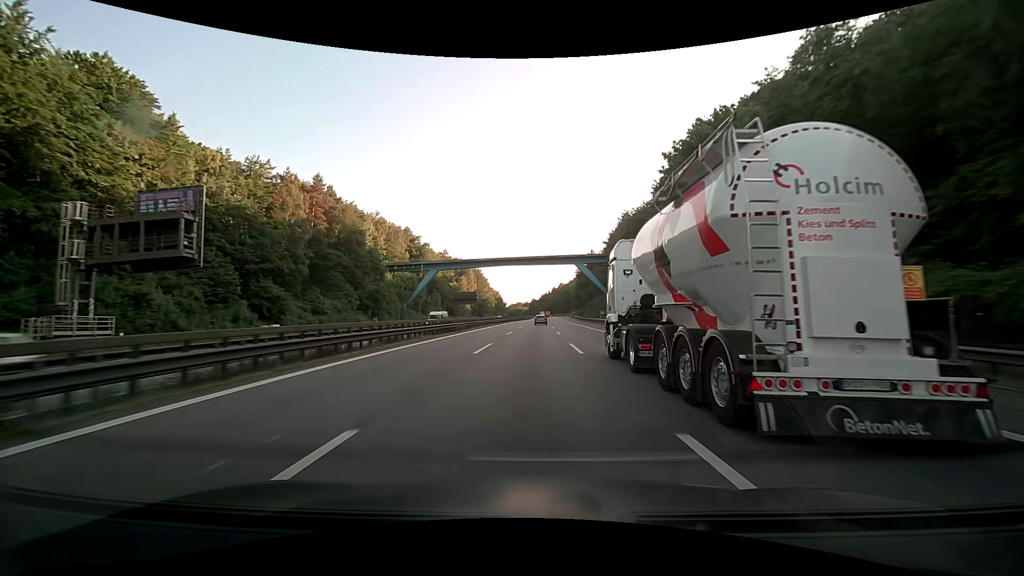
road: motorway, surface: asphalt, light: Day
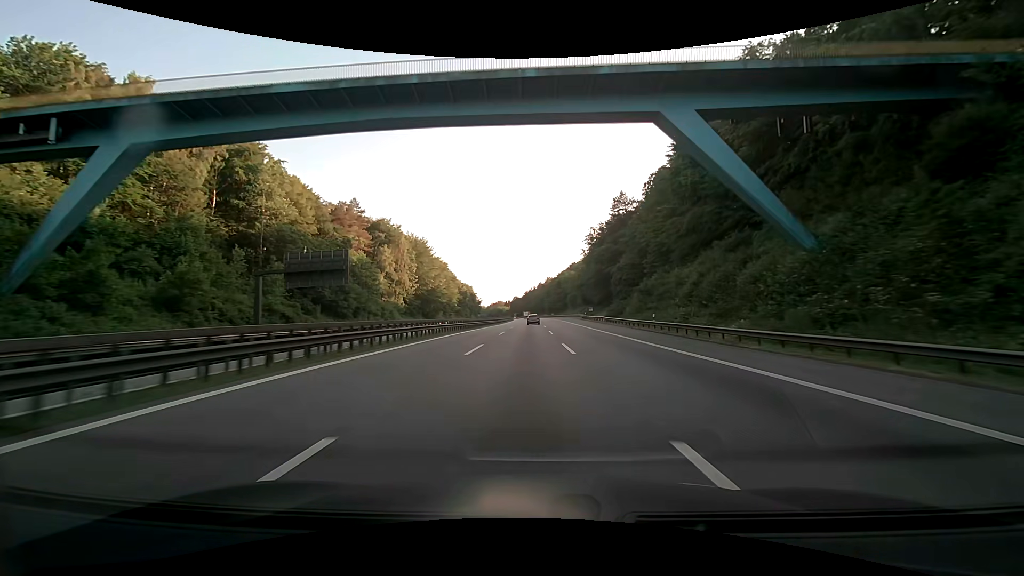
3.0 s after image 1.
(+1.4, +90.9) m; +2°
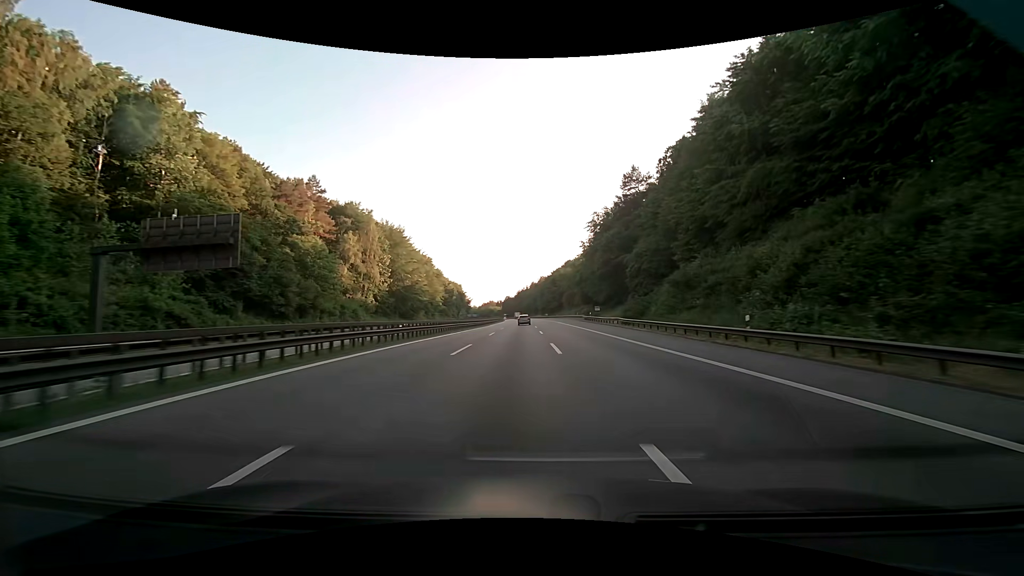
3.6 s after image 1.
(+0.2, +18.2) m; +1°
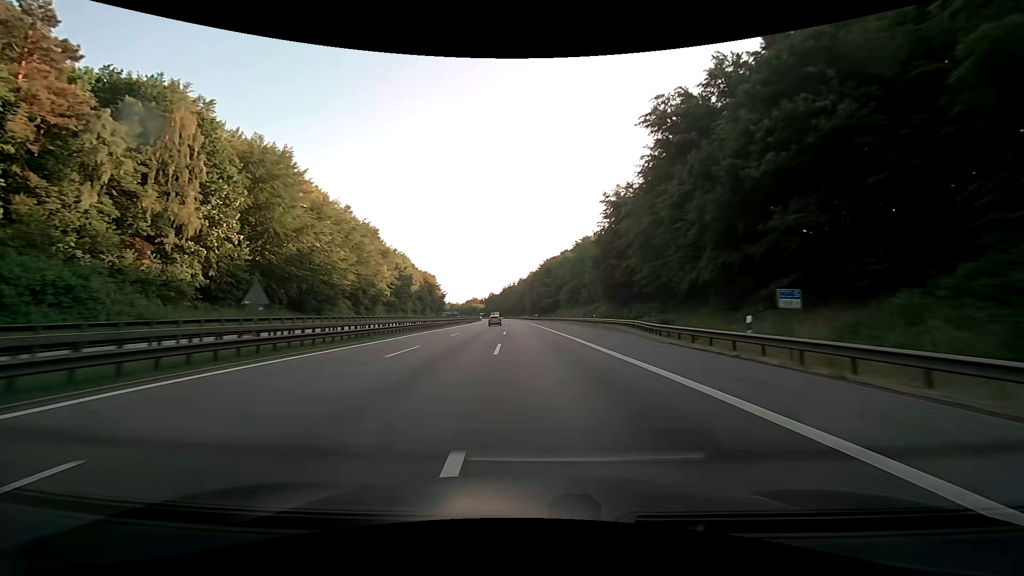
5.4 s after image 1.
(+0.7, +54.6) m; +1°
(0, +10) (0, +20) (0, +30) (-1, +40) (-1, +50) (-1, +60) (-2, +70) (-2, +80) (-3, +90) (-3, +100) m
